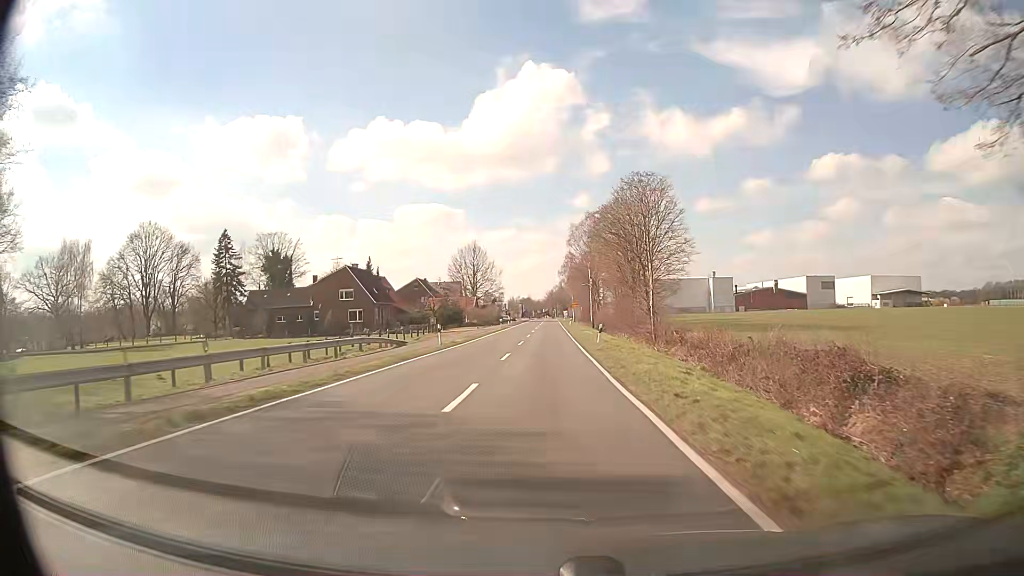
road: secondary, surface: asphalt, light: Day
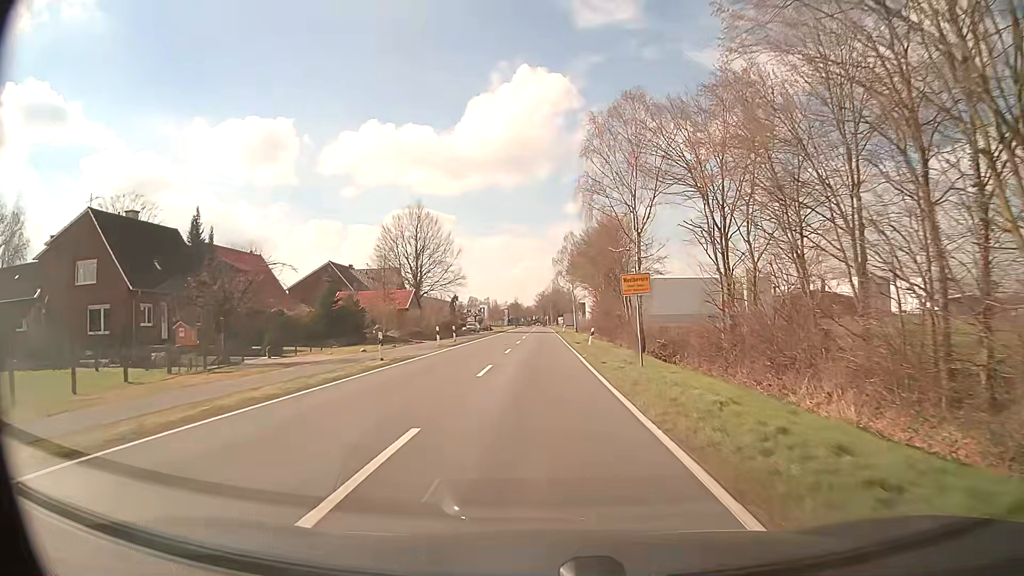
(+0.6, +51.8) m; +1°
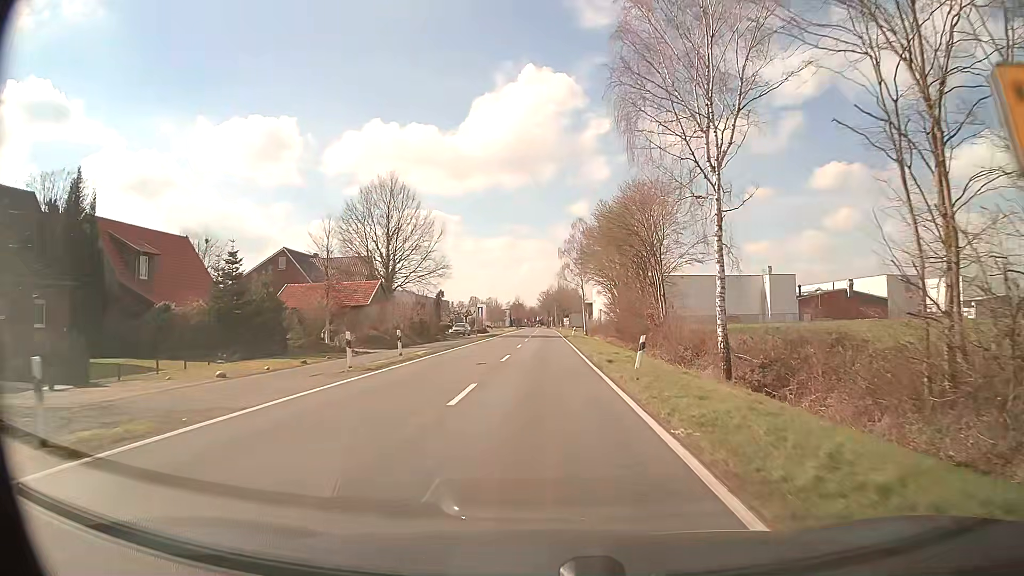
(-0.1, +17.0) m; 0°
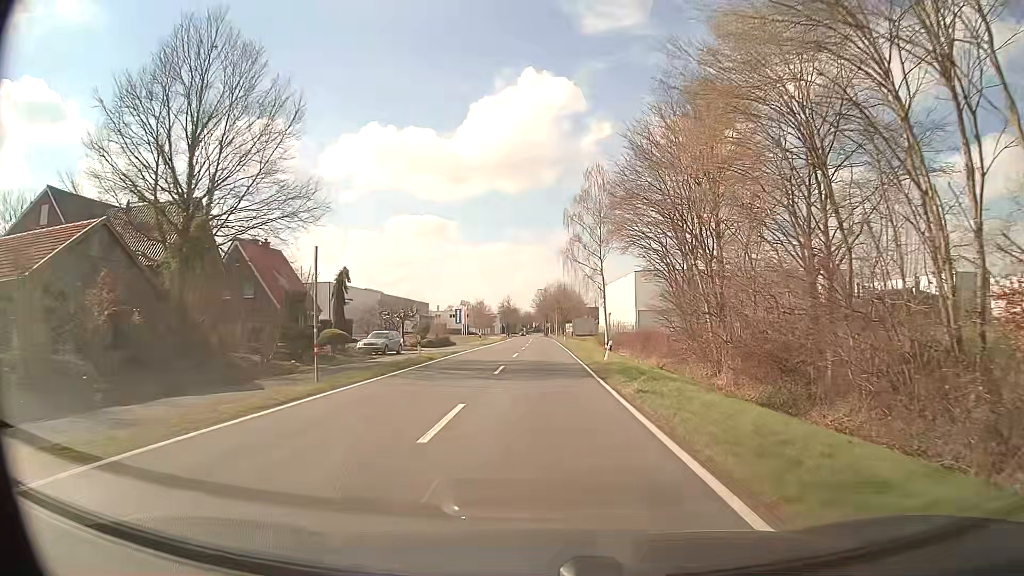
(+0.1, +38.6) m; 0°
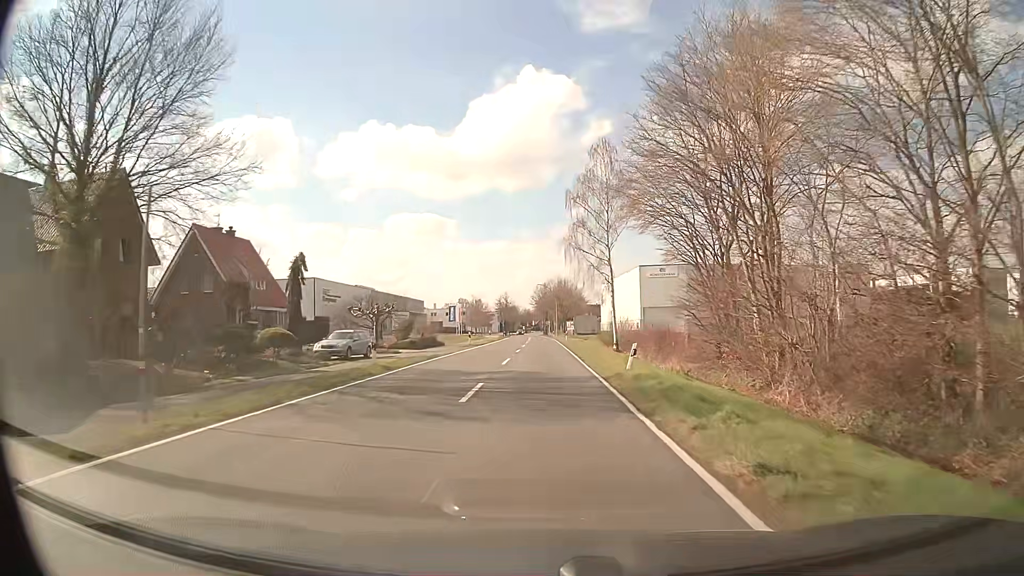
(0.0, +8.0) m; 0°
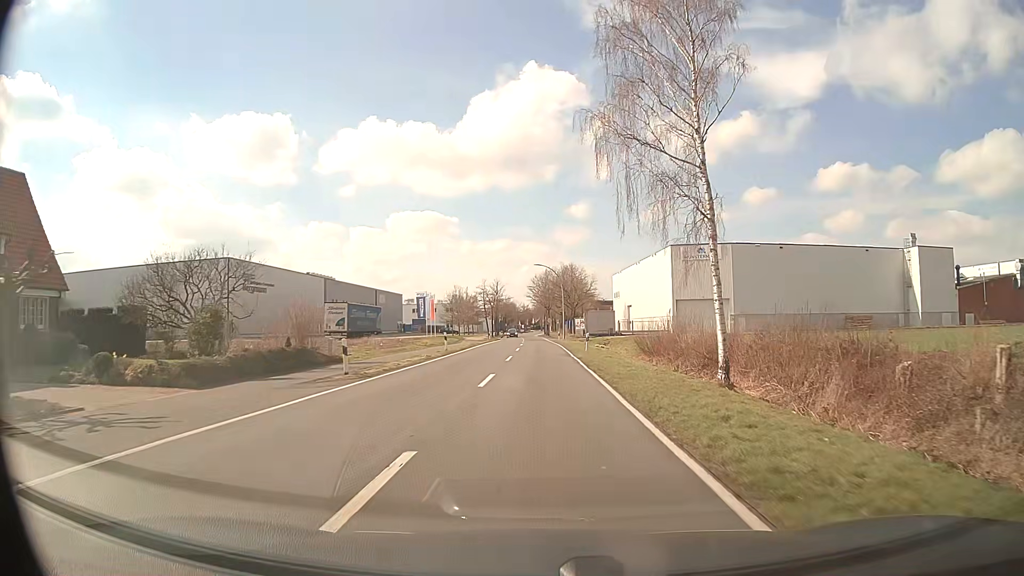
(0.0, +32.7) m; 0°
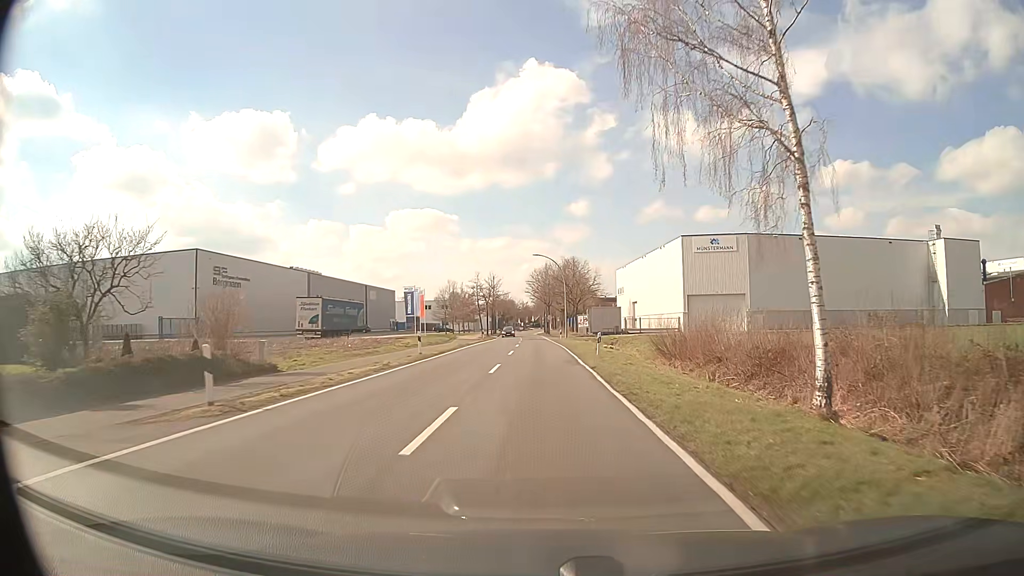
(0.0, +8.2) m; 0°
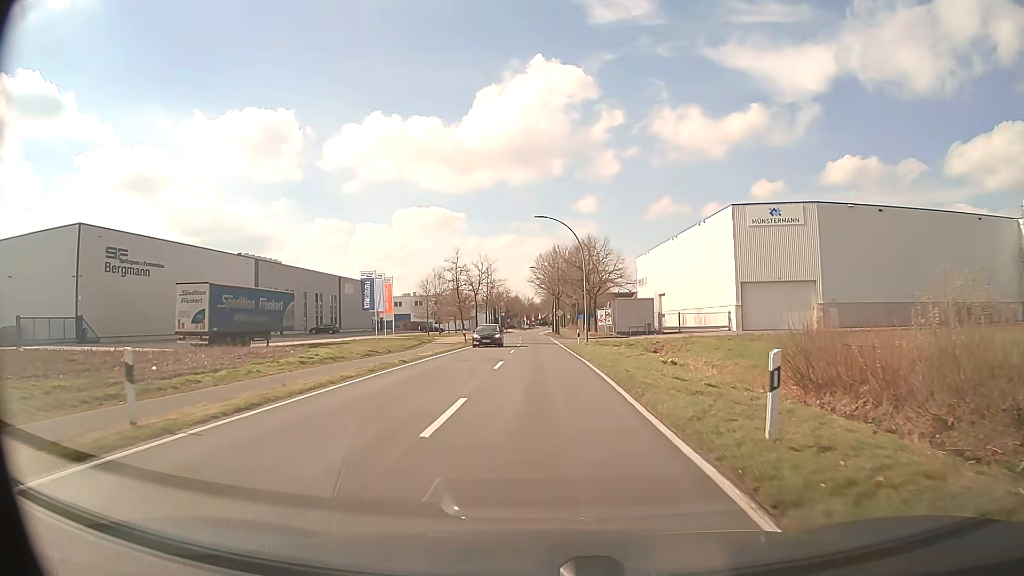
(0.0, +22.7) m; 0°
(0, +10) (0, +20) (-1, +30) (-1, +40) (-1, +50) (-2, +60) (-2, +70) (-2, +80) (-3, +90) (-3, +100) m
